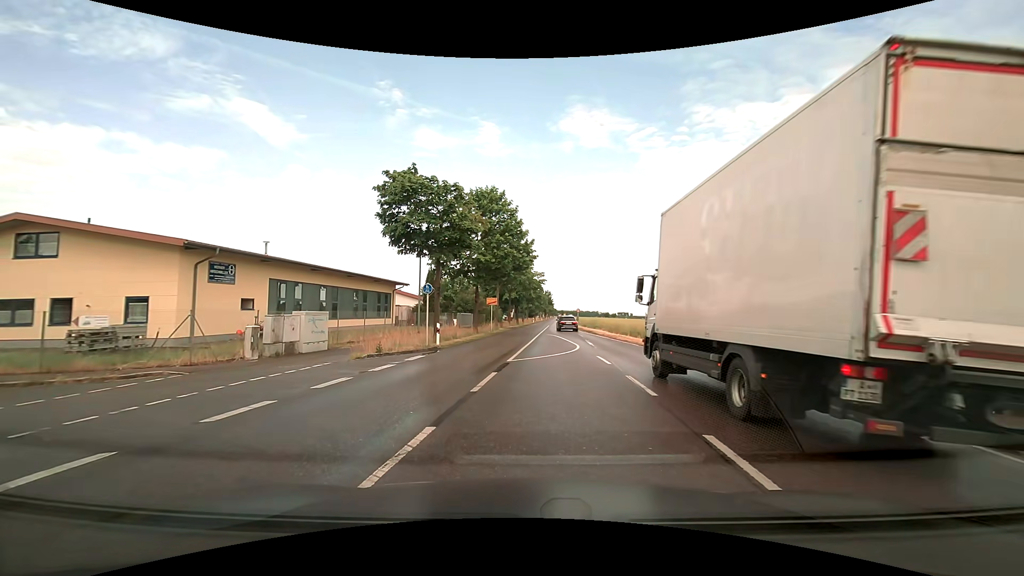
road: secondary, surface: asphalt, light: Day
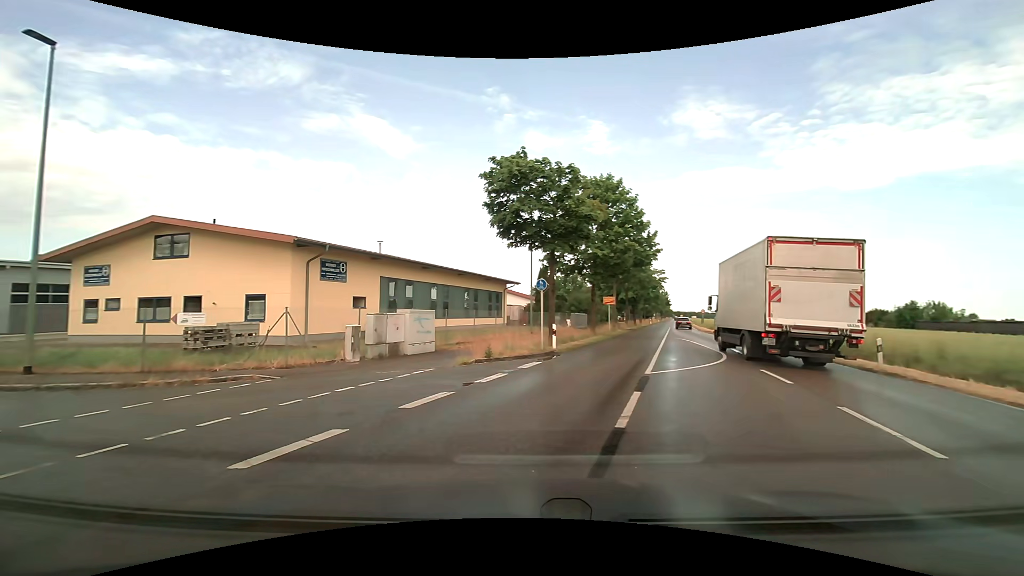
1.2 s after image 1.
(-0.2, +3.0) m; -10°
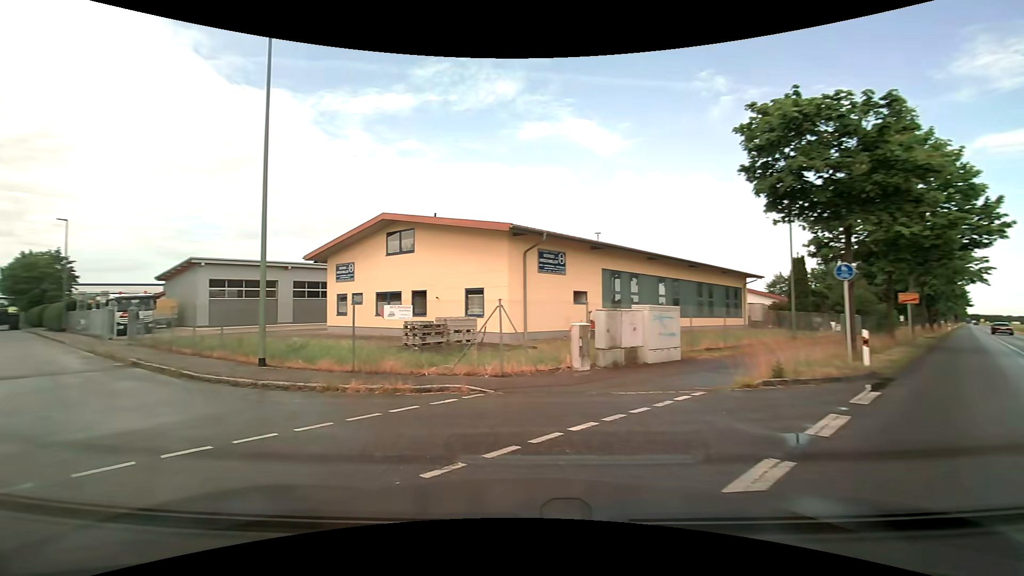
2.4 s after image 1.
(-0.8, +3.9) m; -22°
